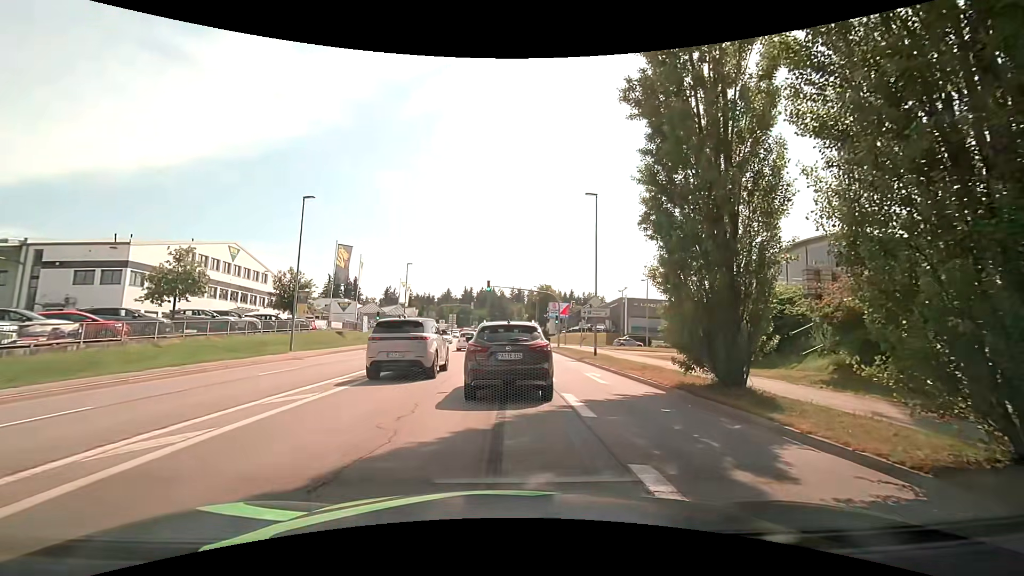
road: tertiary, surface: asphalt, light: Day
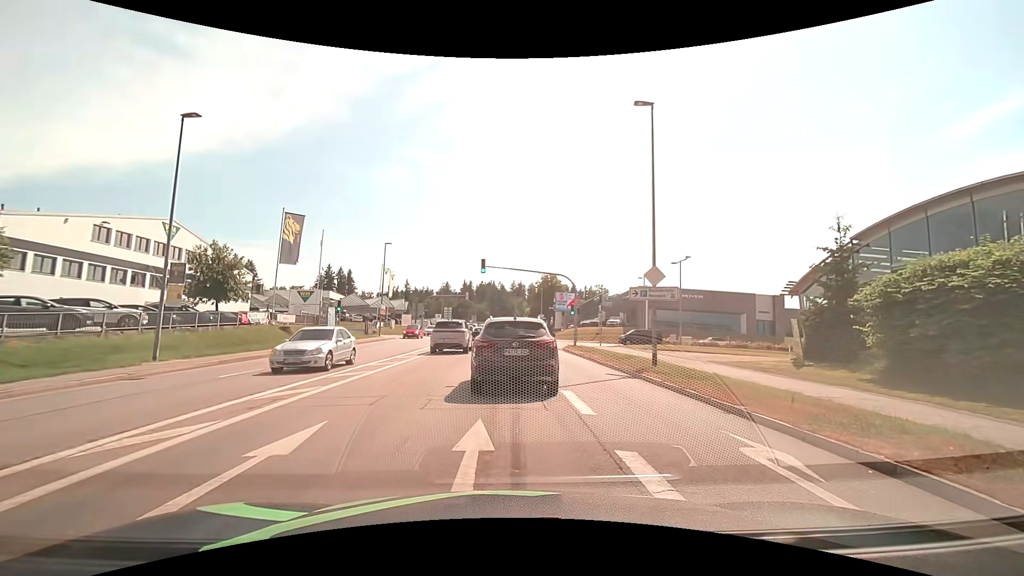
(-0.3, +12.3) m; 0°
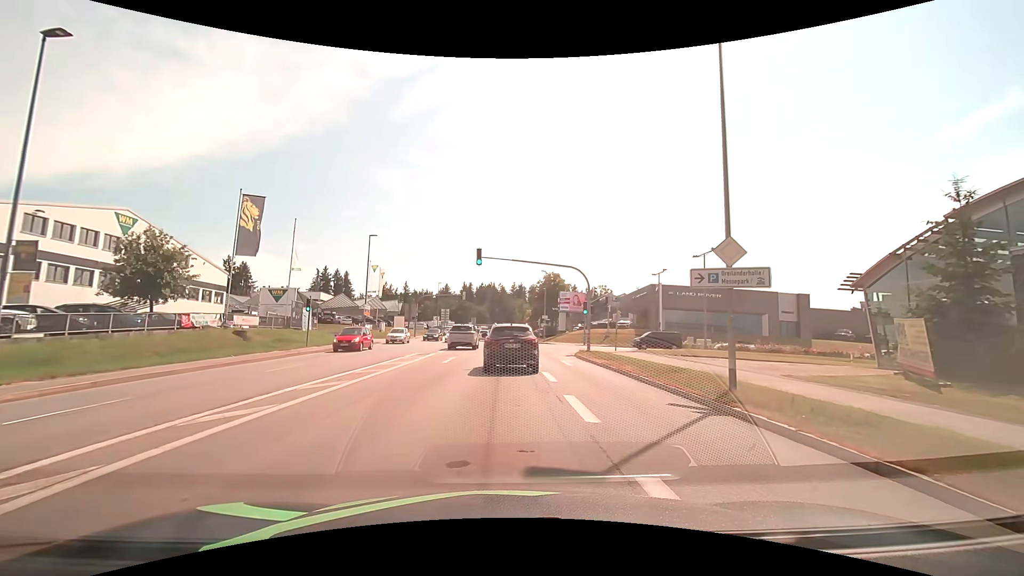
(-0.1, +6.6) m; -2°
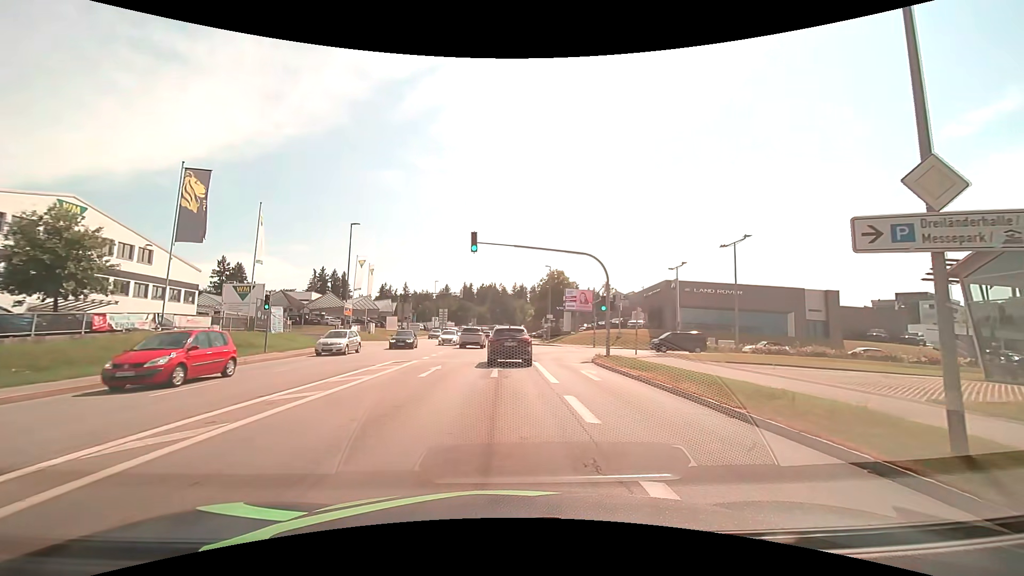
(+0.1, +6.3) m; 0°
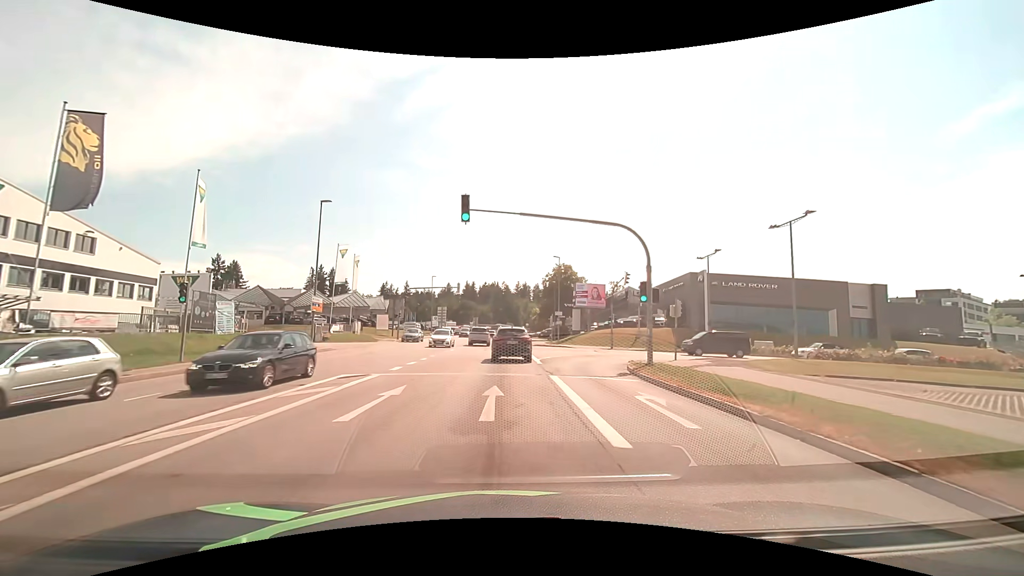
(0.0, +7.7) m; 0°
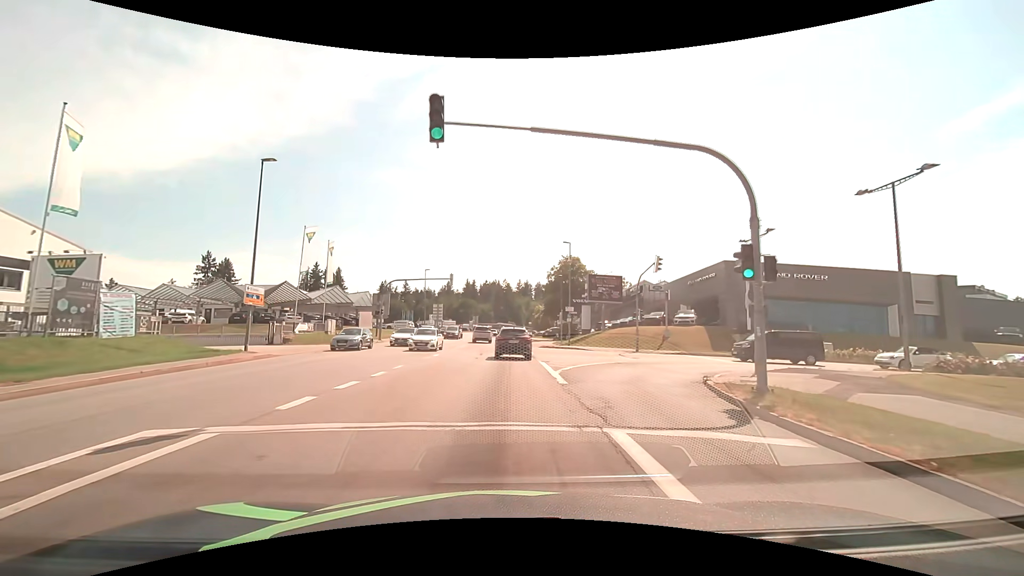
(0.0, +8.9) m; 0°
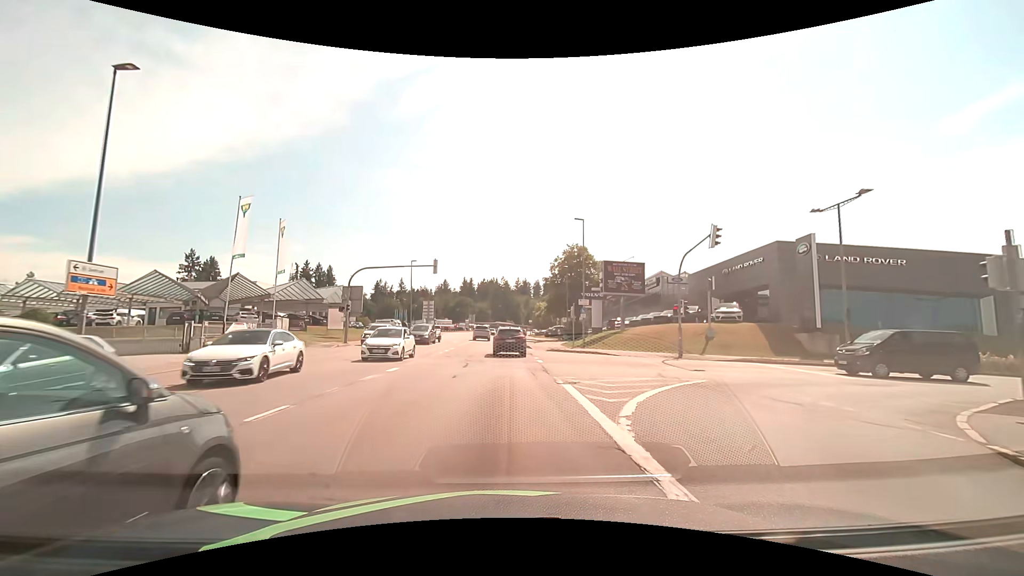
(+0.1, +10.1) m; 0°
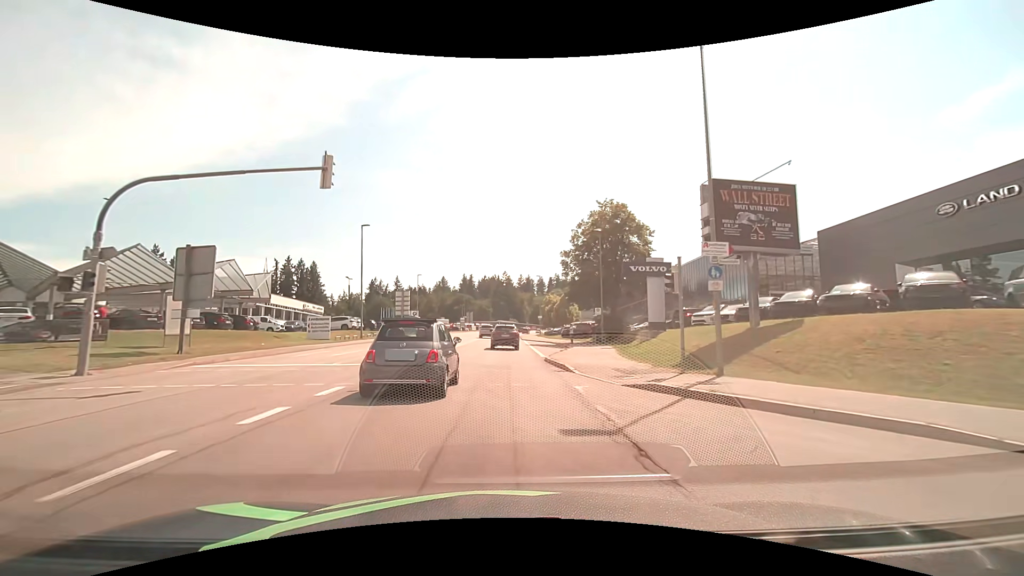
(+0.1, +24.5) m; 0°
(0, +10) (0, +20) (0, +30) (0, +40) (-1, +50) (-1, +60) (-1, +70) (-1, +80) (-1, +90) (0, +100) m
